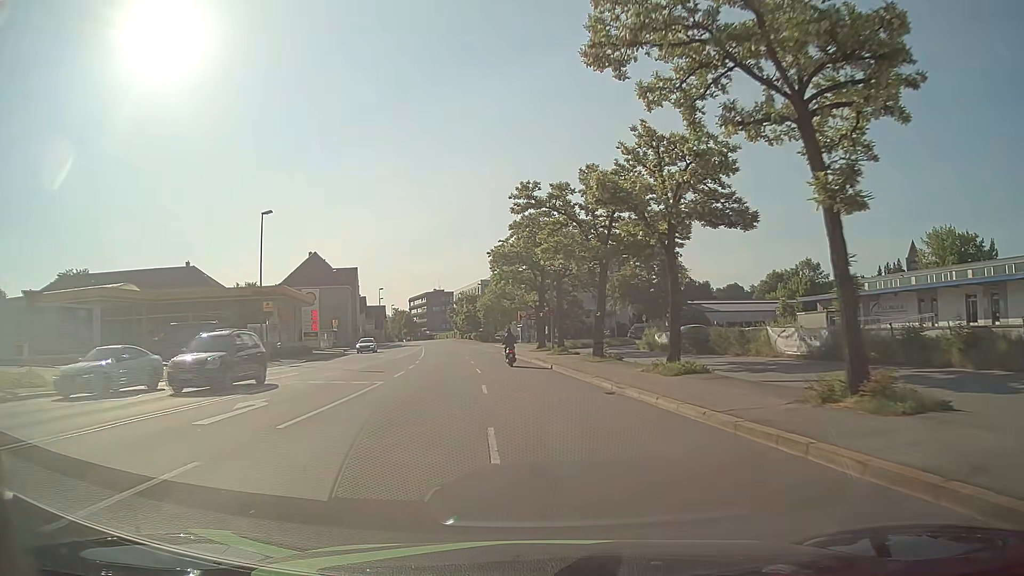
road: primary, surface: asphalt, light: Day
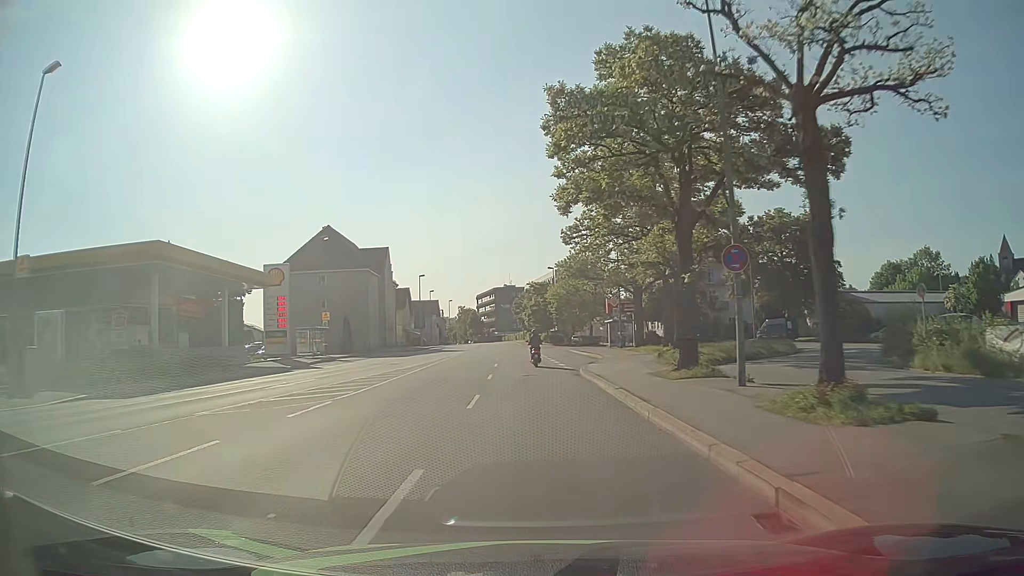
(-1.3, +30.3) m; -6°
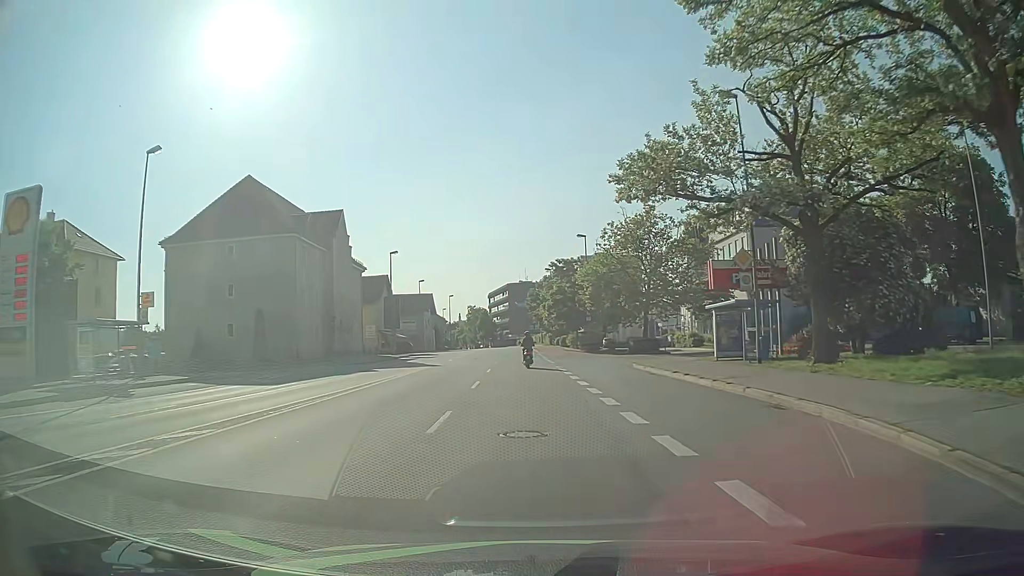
(-1.0, +30.4) m; -2°
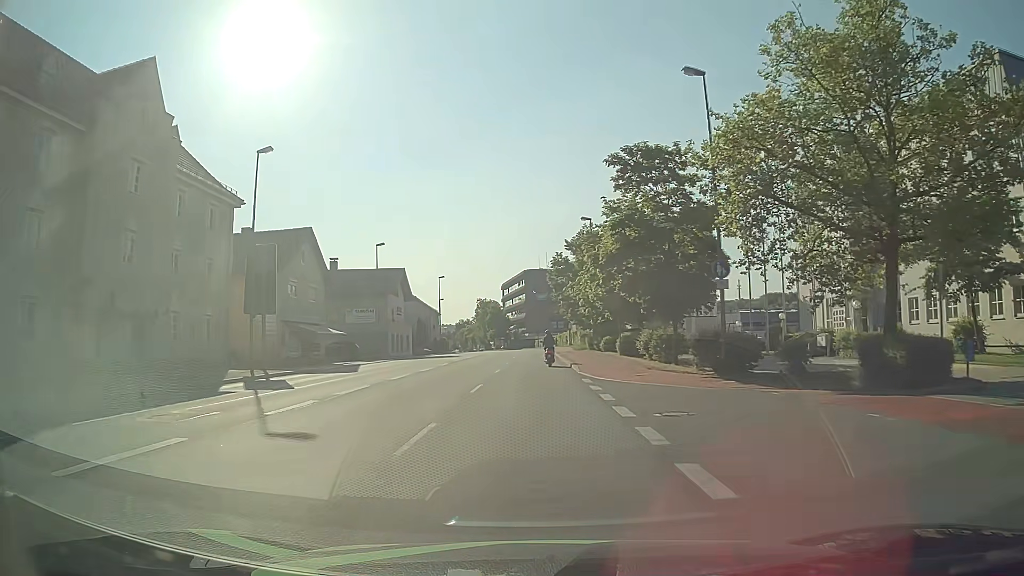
(-0.9, +38.0) m; -2°
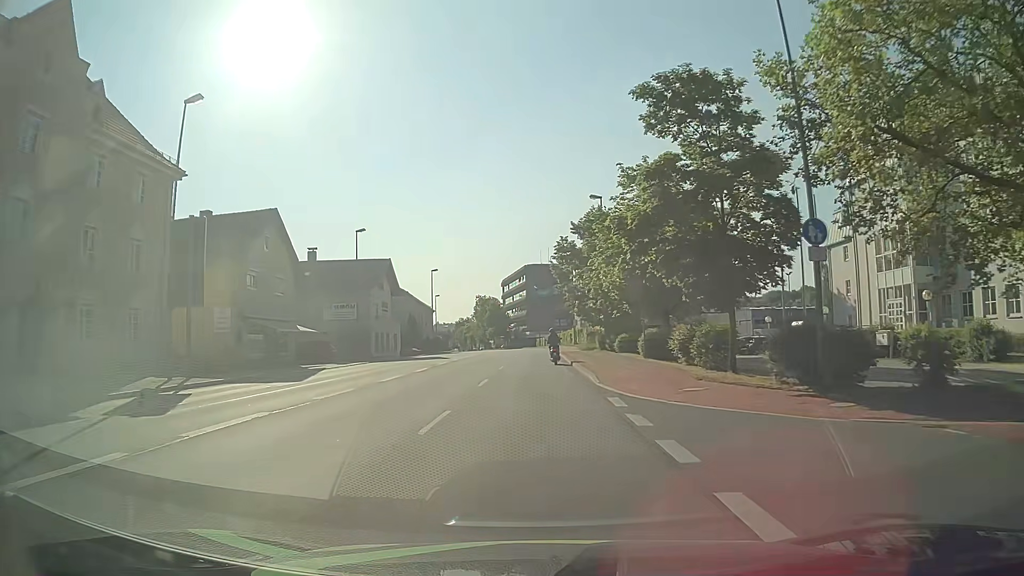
(0.0, +7.6) m; 0°
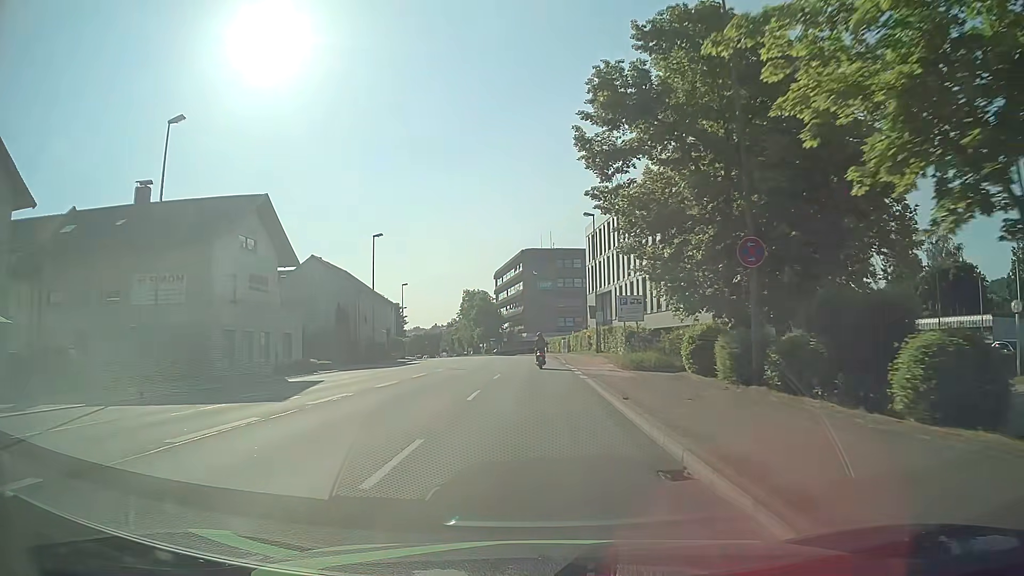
(-0.1, +30.4) m; 0°
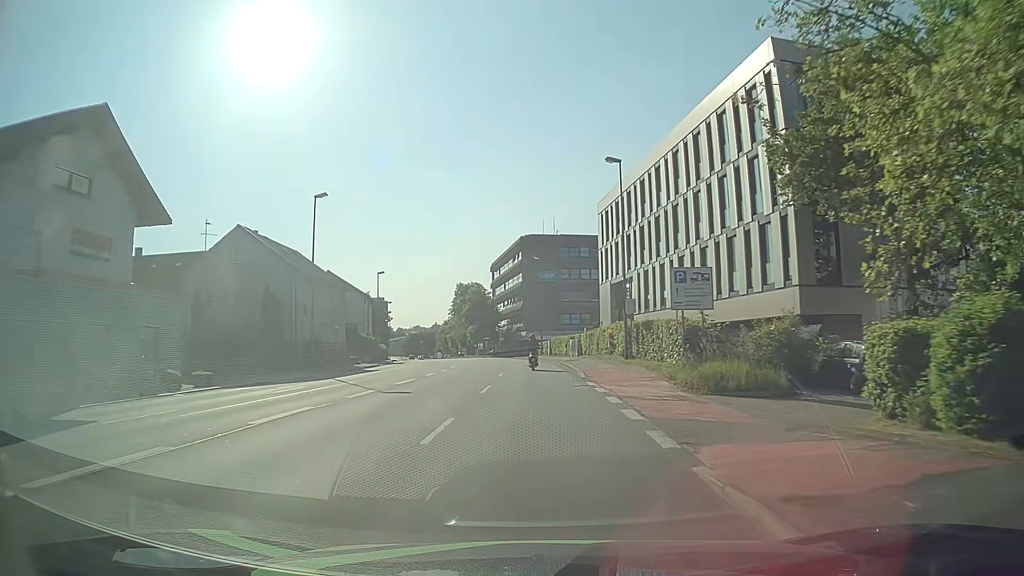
(-0.1, +15.2) m; 0°
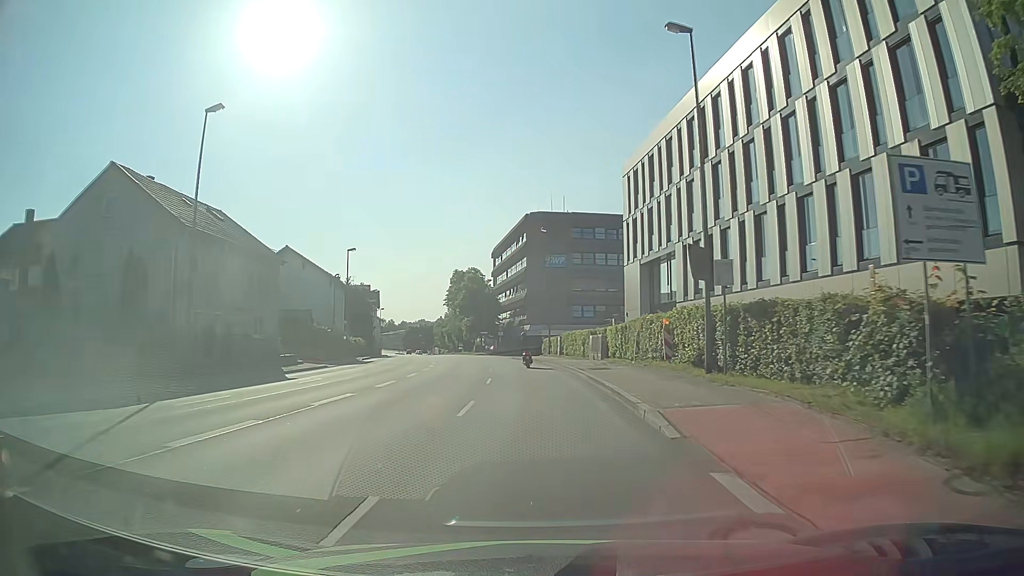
(-0.1, +15.2) m; 0°
(0, +10) (0, +20) (-1, +30) (-1, +40) (-3, +50) (-4, +60) (-6, +70) (-8, +79) (-10, +89) (-12, +99) m
